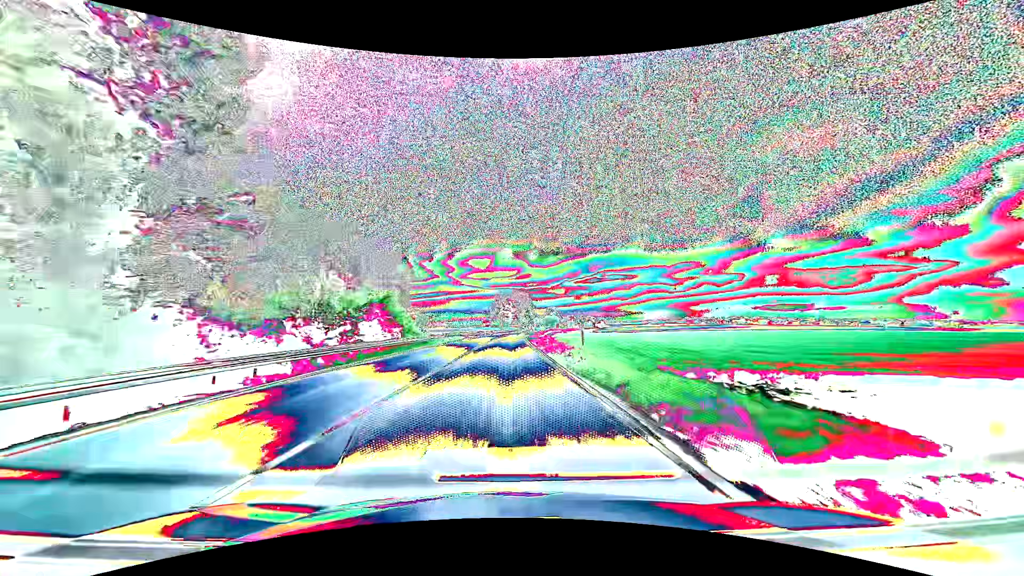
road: primary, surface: asphalt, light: Day
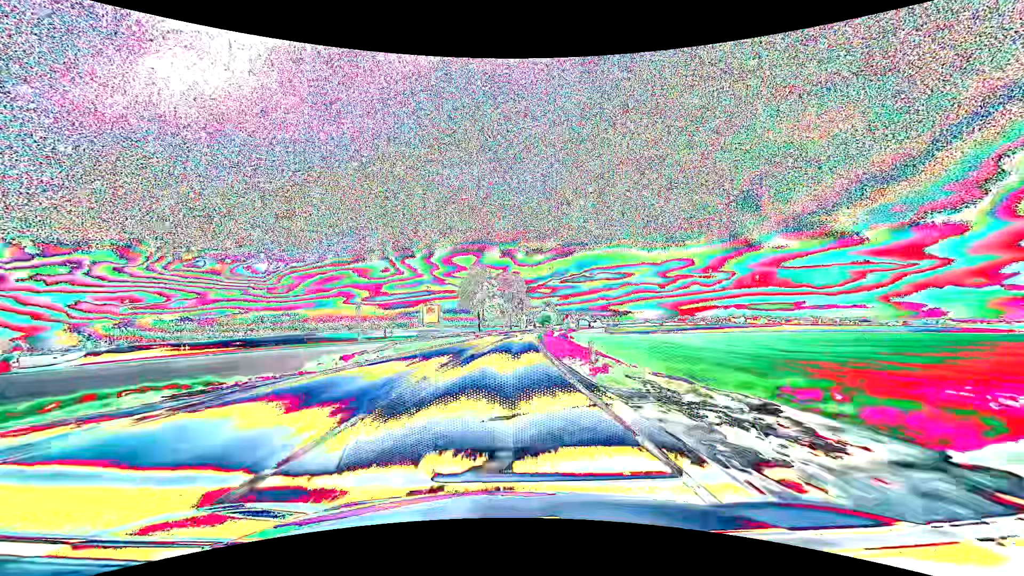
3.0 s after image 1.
(+0.7, +79.1) m; +2°
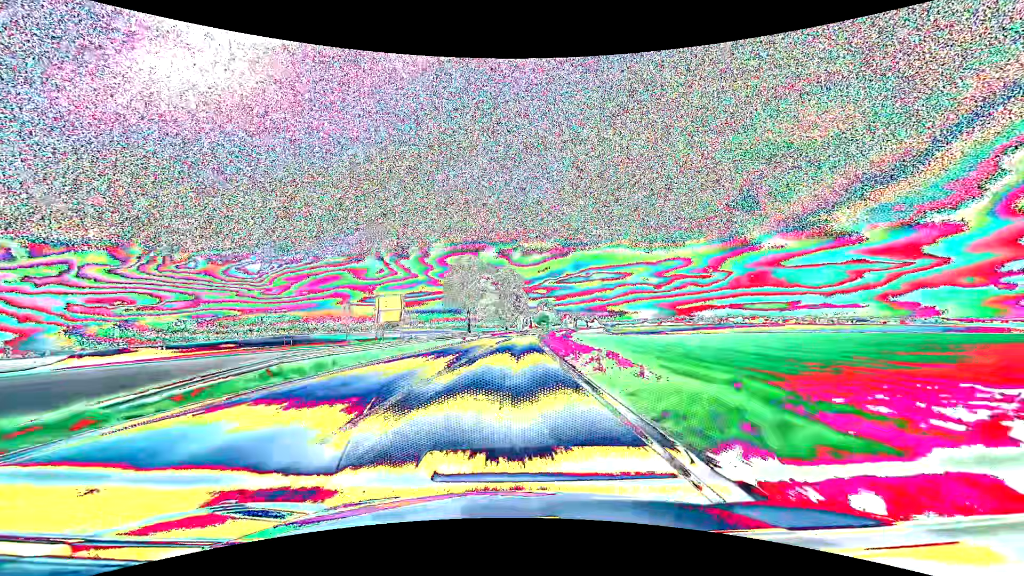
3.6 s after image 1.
(0.0, +15.8) m; 0°
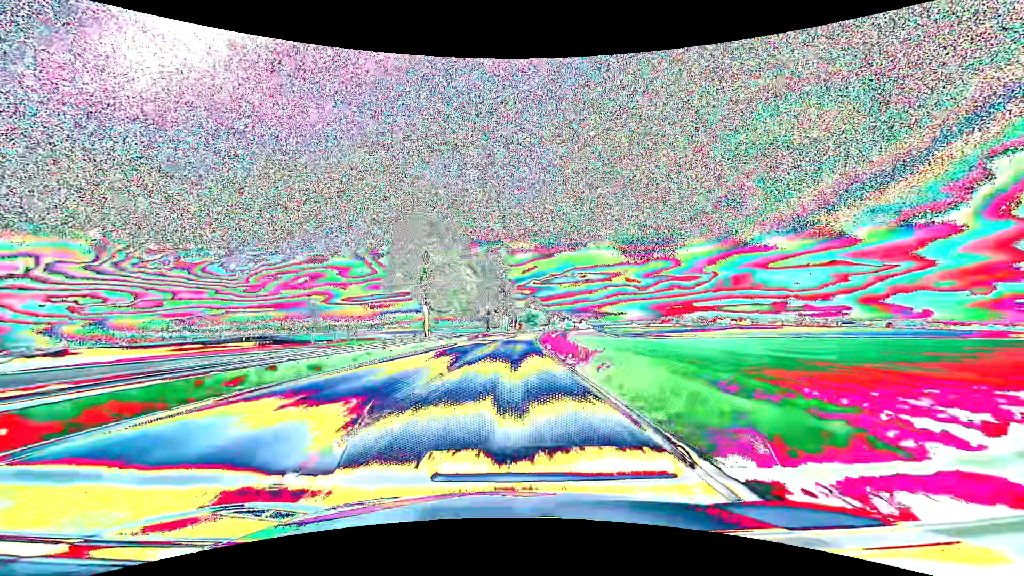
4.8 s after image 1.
(+0.5, +31.6) m; +2°
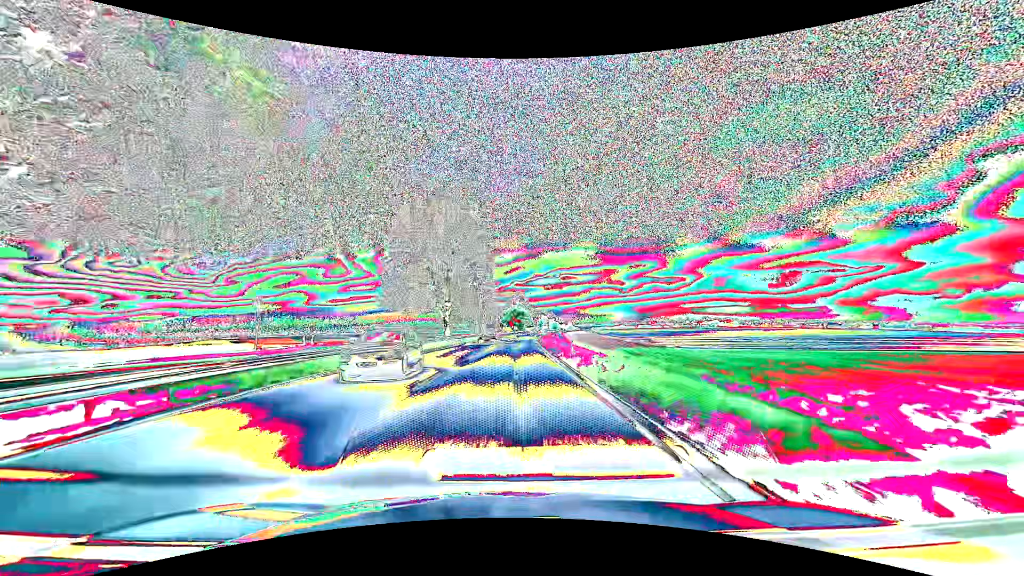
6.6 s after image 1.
(+0.8, +47.4) m; +2°
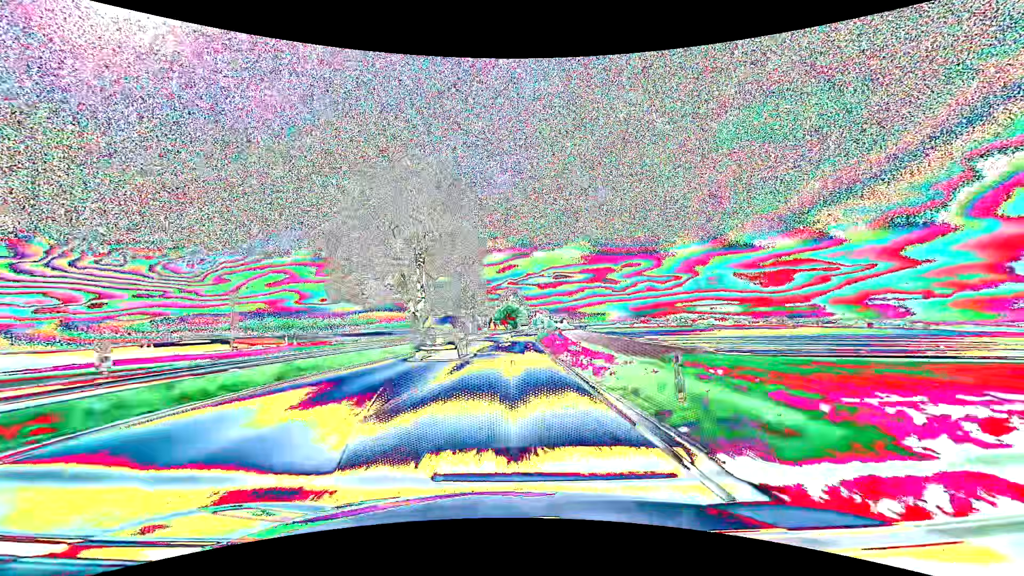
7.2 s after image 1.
(+0.1, +15.8) m; +1°
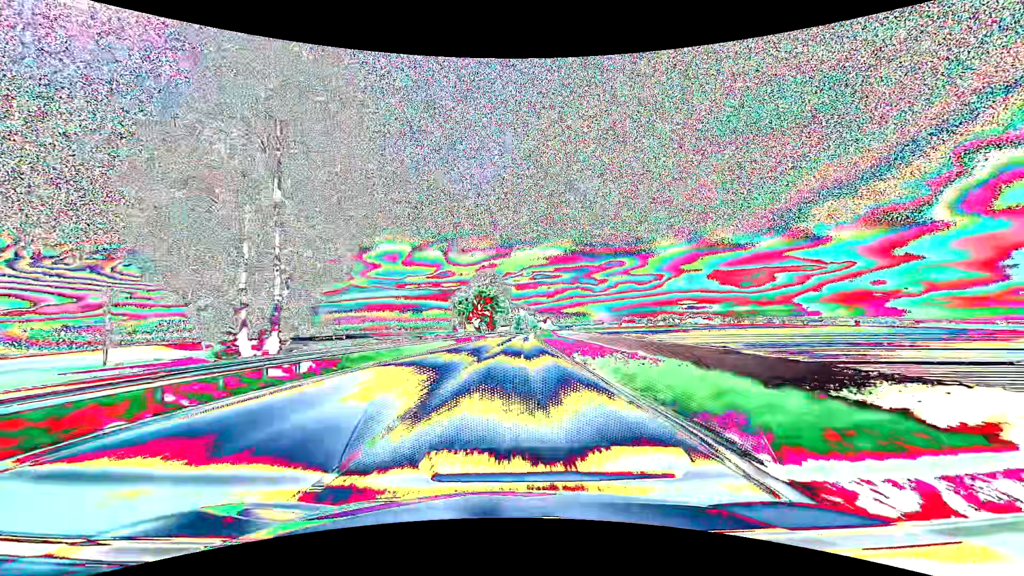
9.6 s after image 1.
(+1.1, +63.2) m; +2°
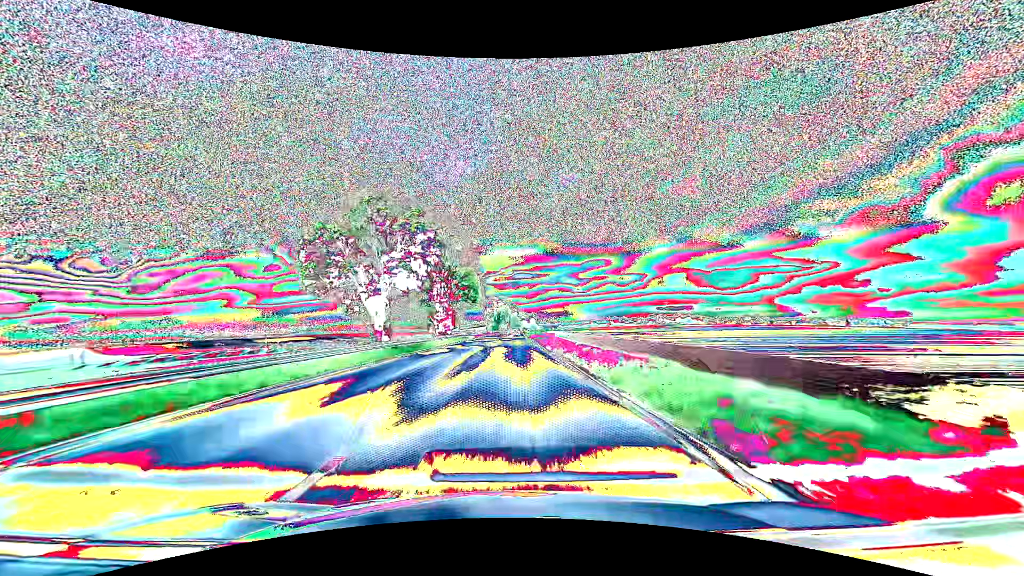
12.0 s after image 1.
(+1.5, +63.2) m; +2°
(0, +10) (0, +20) (0, +30) (0, +40) (0, +50) (0, +60) (+1, +70) (+1, +80) (+1, +90) (+1, +100) m
